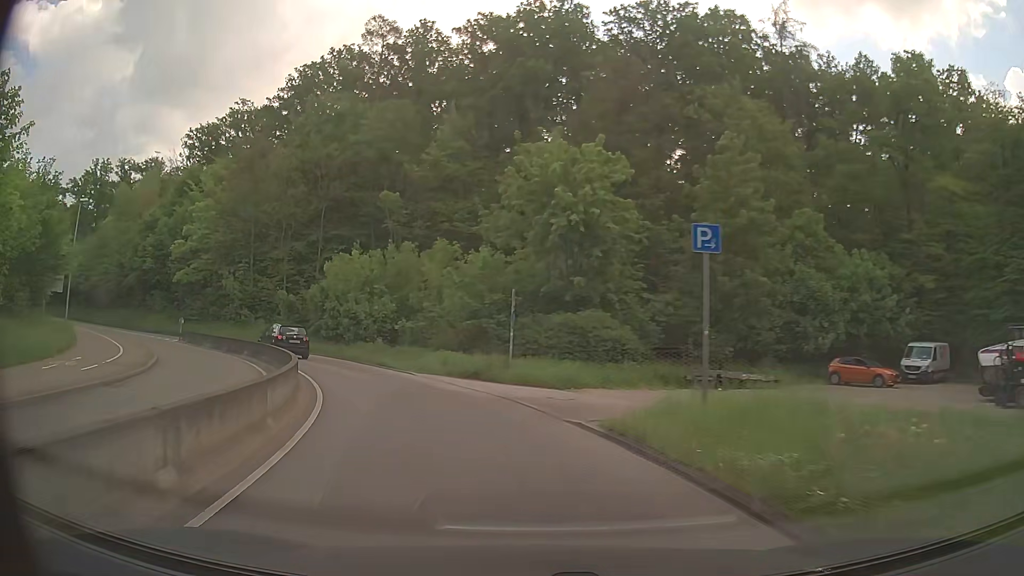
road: secondary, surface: asphalt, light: Day
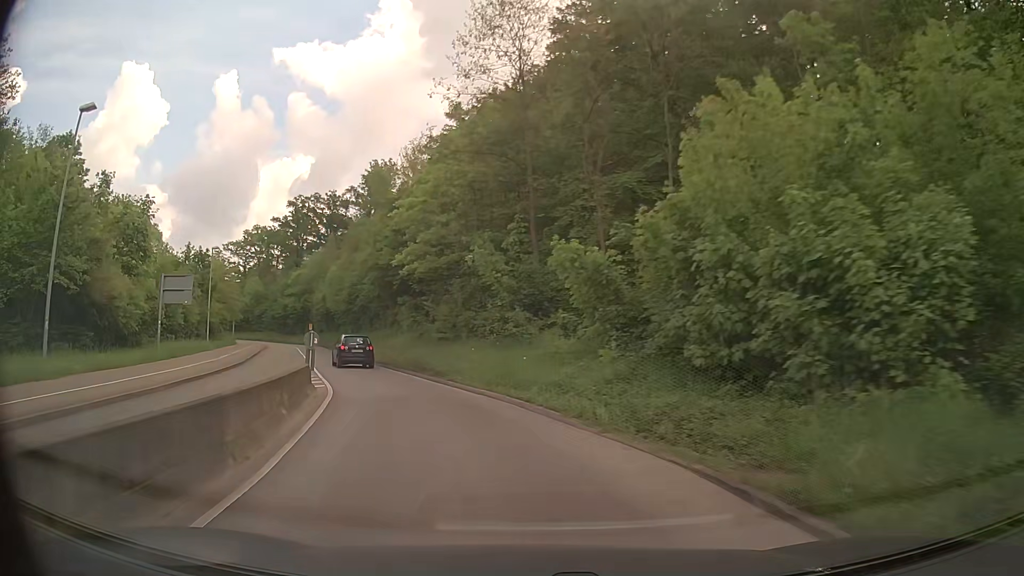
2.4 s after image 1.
(-7.5, +26.6) m; -32°
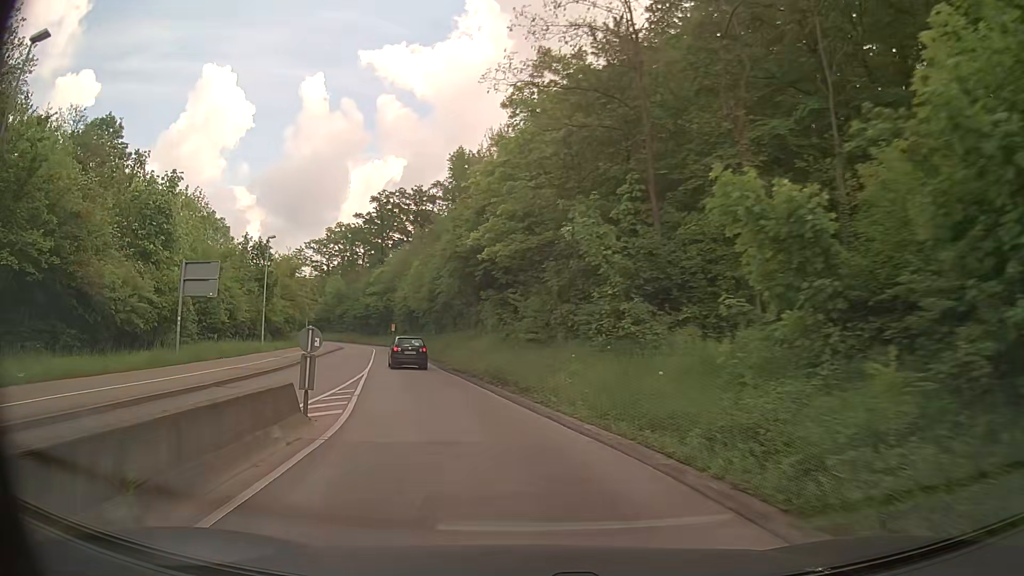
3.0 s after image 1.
(-0.5, +7.0) m; -8°
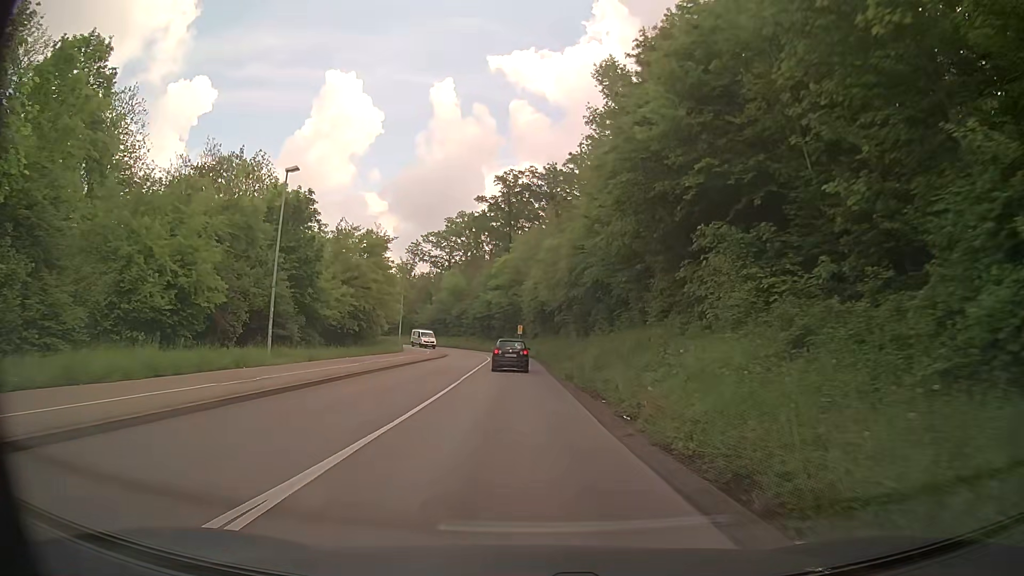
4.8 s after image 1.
(-2.9, +21.1) m; -11°
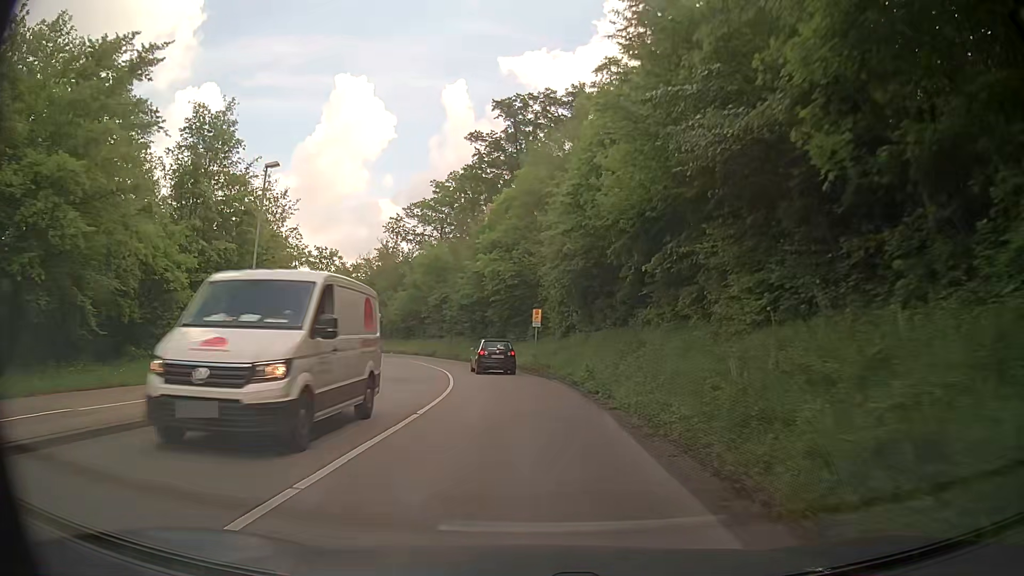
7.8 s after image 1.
(-0.8, +36.8) m; -1°
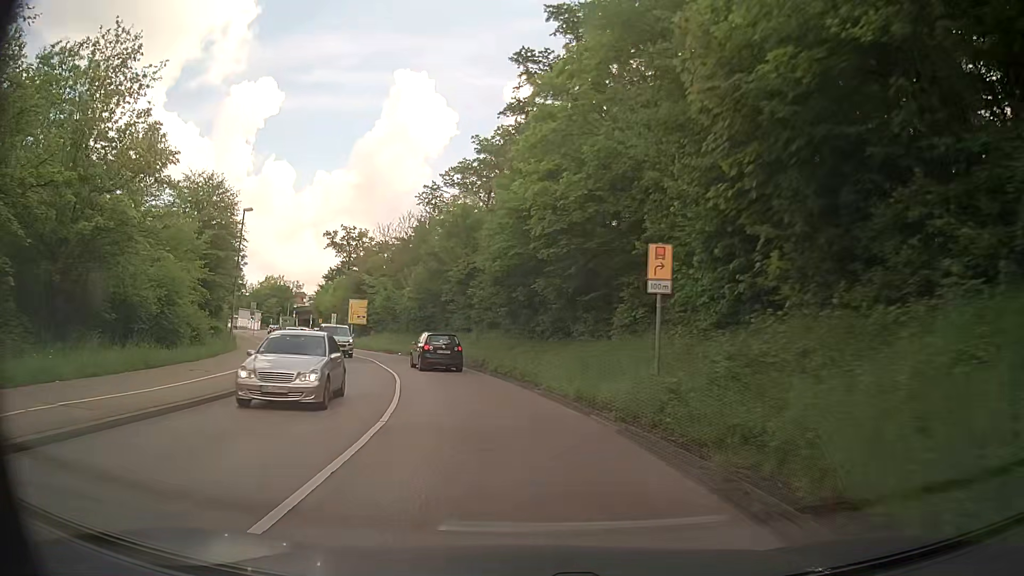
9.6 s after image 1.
(-0.8, +22.2) m; -6°
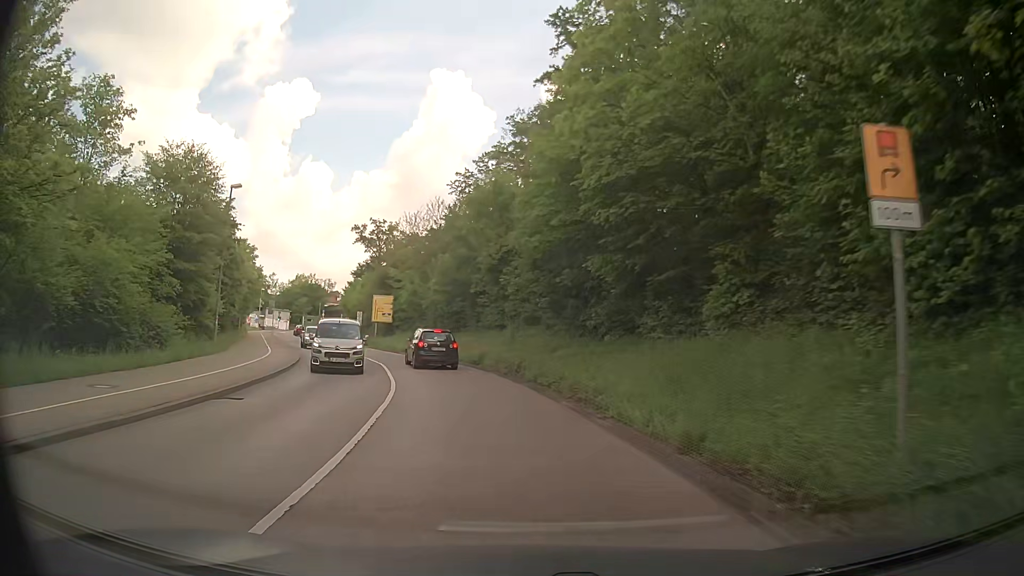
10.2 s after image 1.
(-0.1, +6.9) m; -3°
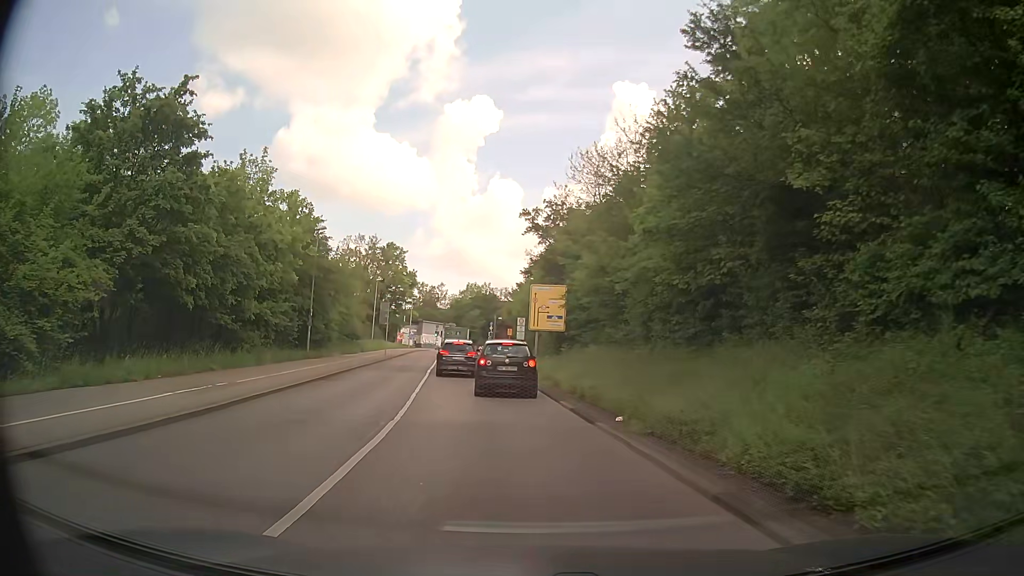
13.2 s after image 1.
(-3.9, +26.9) m; -17°
(-1, +10) (-2, +20) (-3, +30) (-4, +40) (-5, +50) (-6, +60) (-7, +70) (-8, +80) (-10, +89) (-10, +99) m
